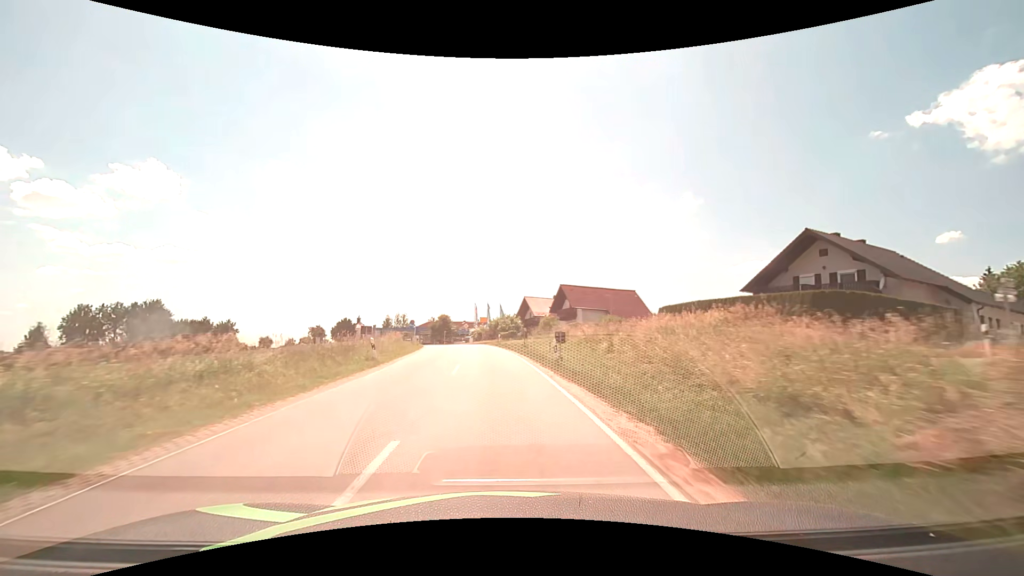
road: secondary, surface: asphalt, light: Day
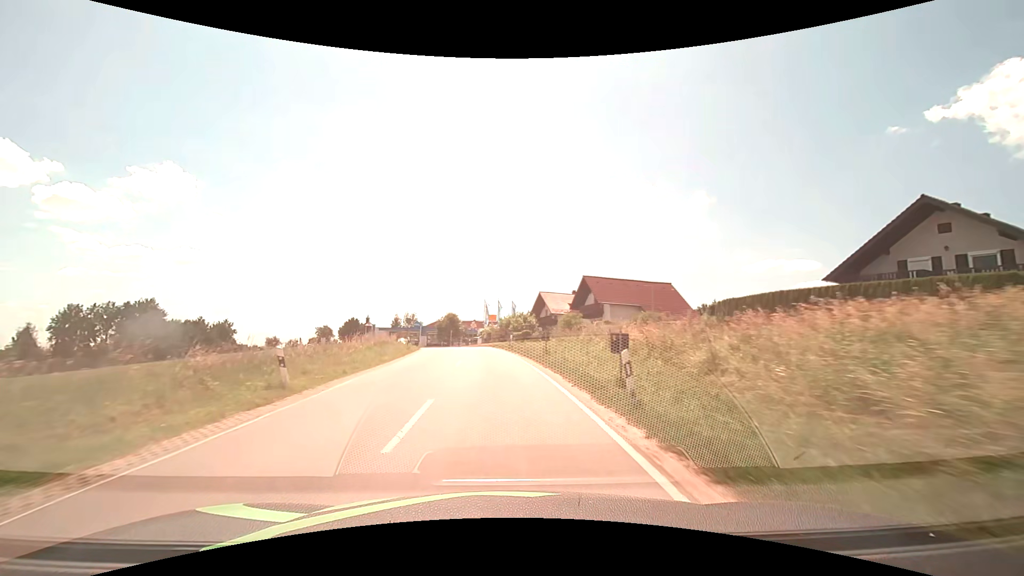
(-0.1, +9.3) m; -2°
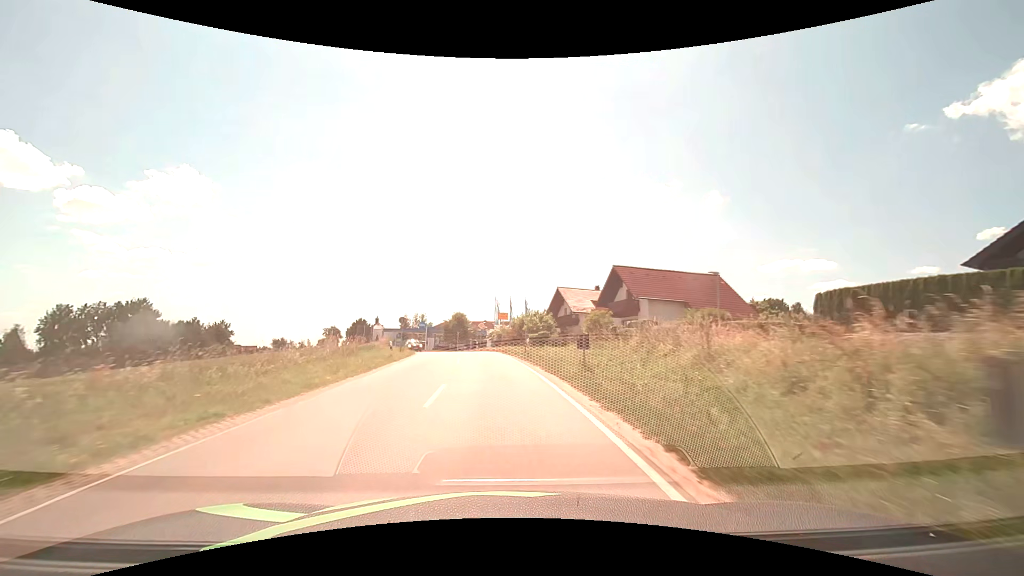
(-0.1, +9.0) m; -1°
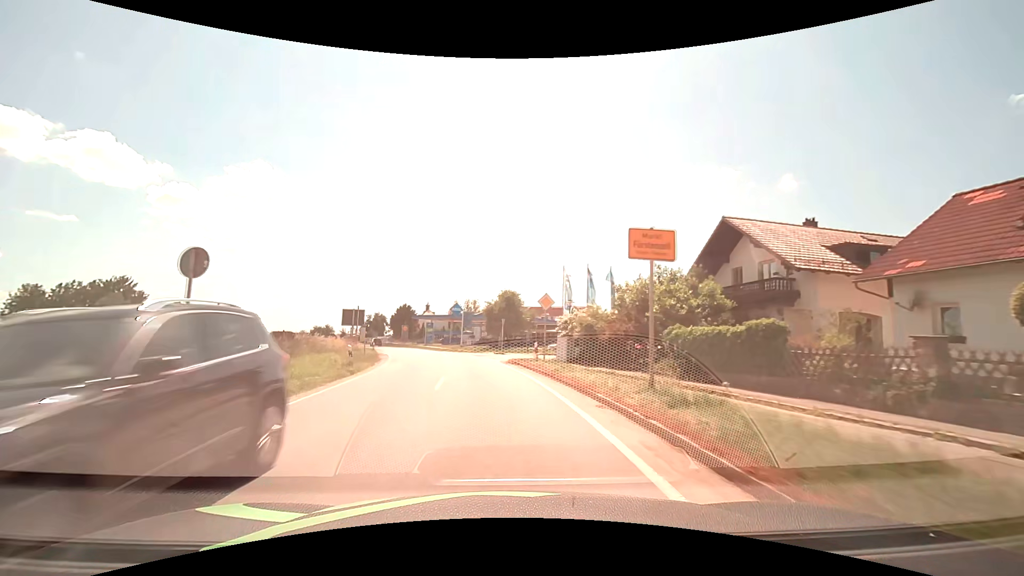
(-1.8, +33.7) m; -7°
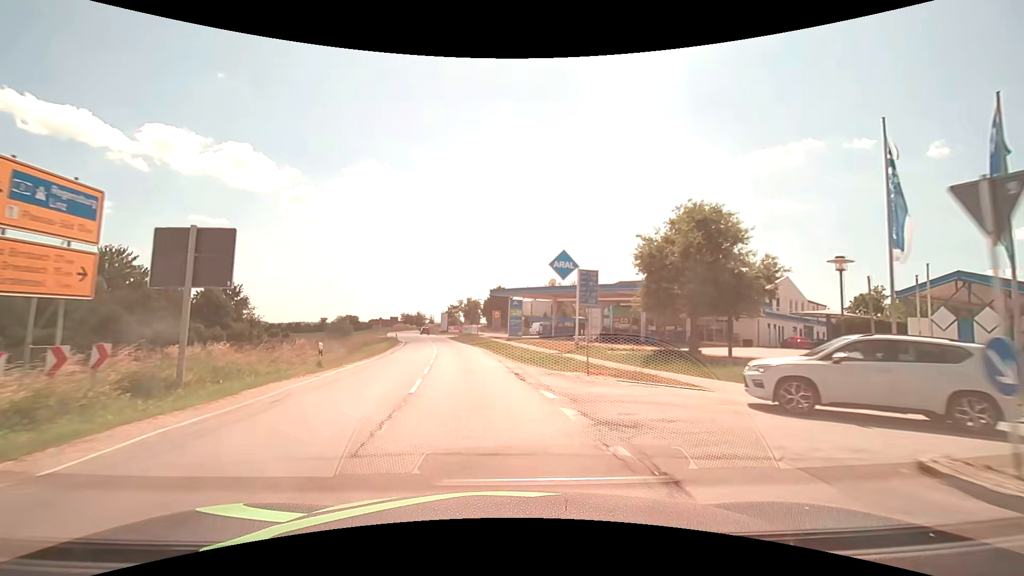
(-3.9, +39.4) m; -12°
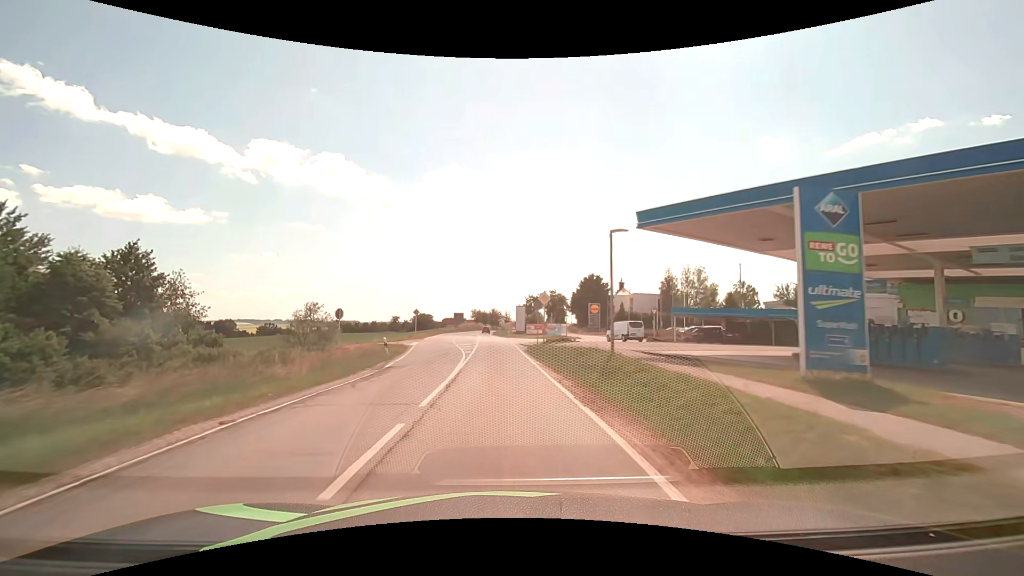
(-3.9, +38.6) m; -9°
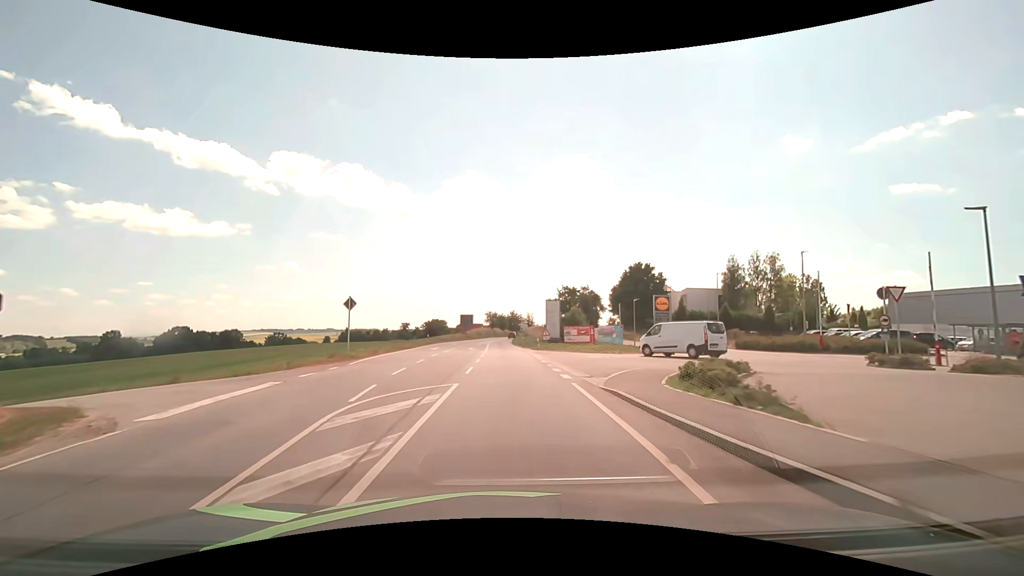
(-0.7, +30.7) m; -2°
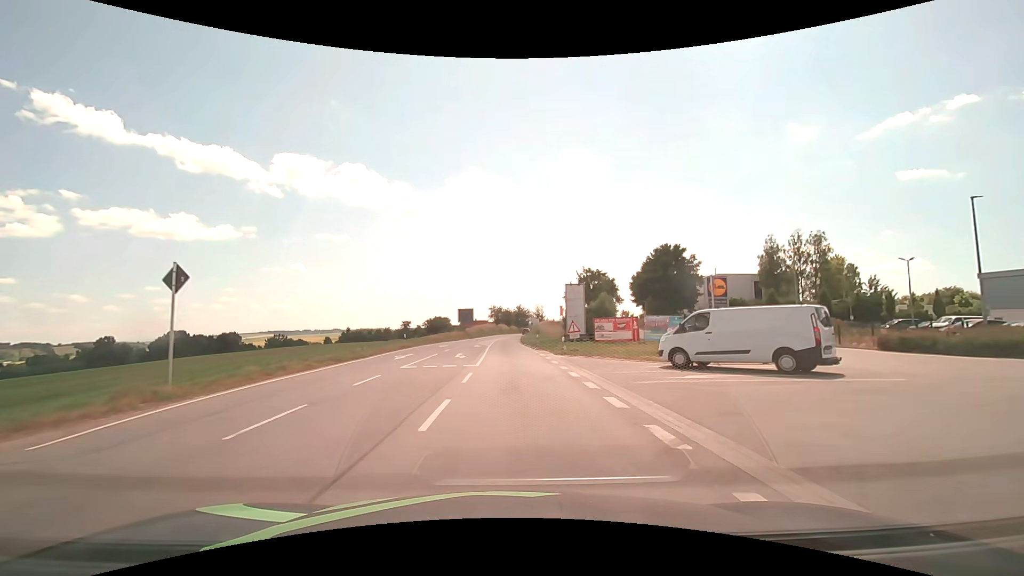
(0.0, +15.2) m; -1°
(0, +10) (0, +20) (0, +30) (0, +40) (0, +50) (0, +60) (0, +70) (0, +80) (+1, +90) (+2, +100) m
